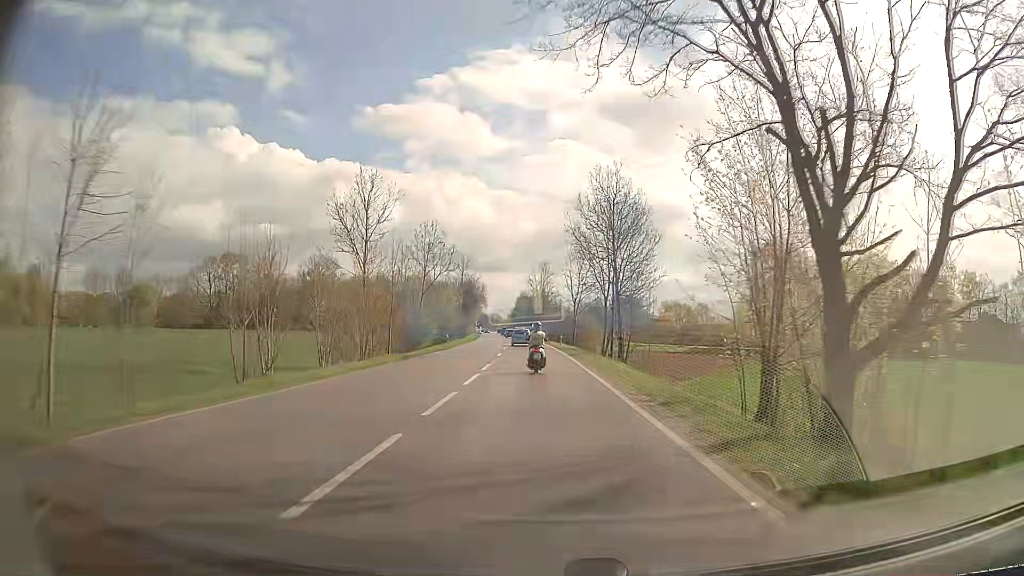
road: secondary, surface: asphalt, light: Day
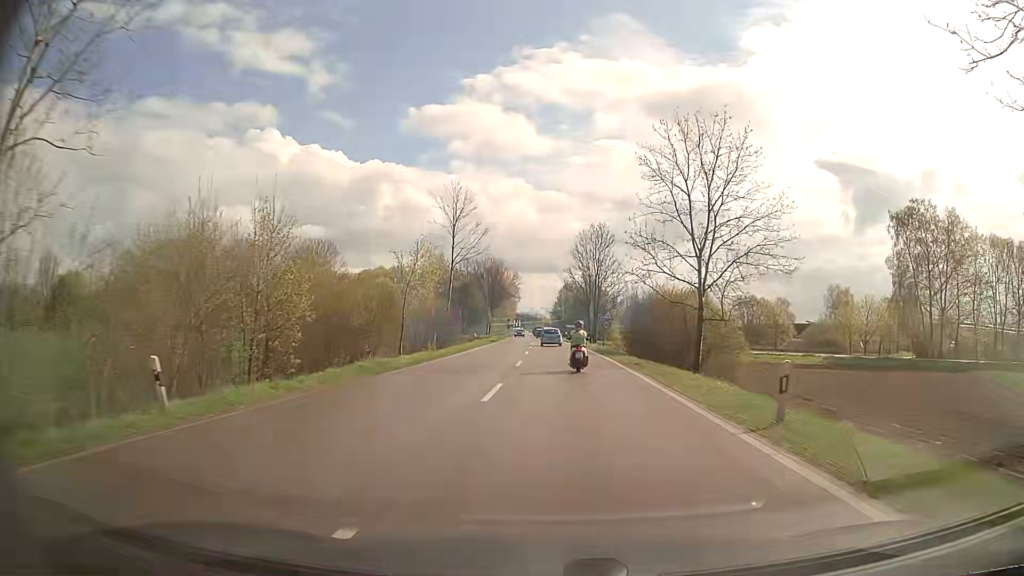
(-1.8, +46.4) m; -4°
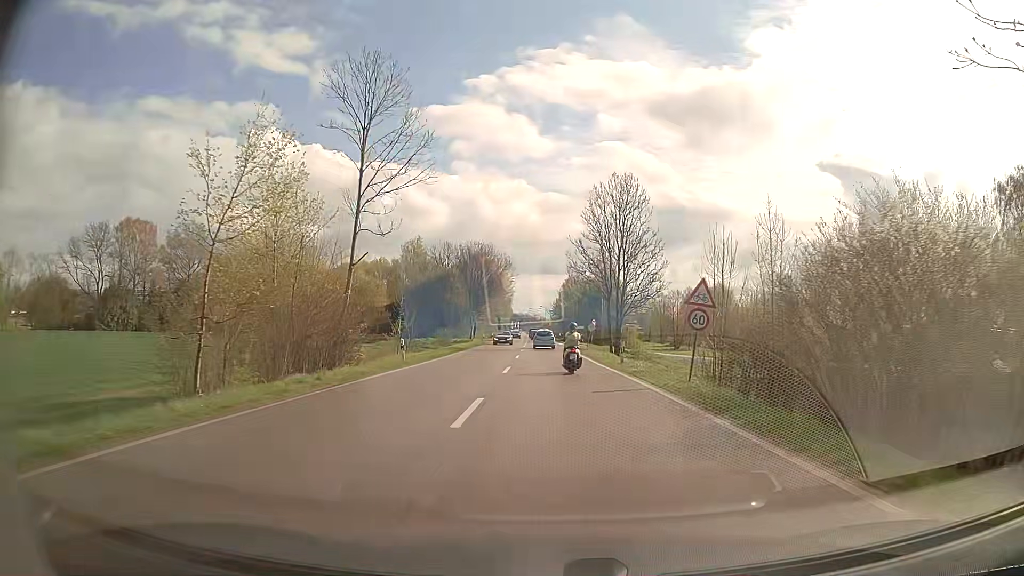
(0.0, +27.3) m; 0°
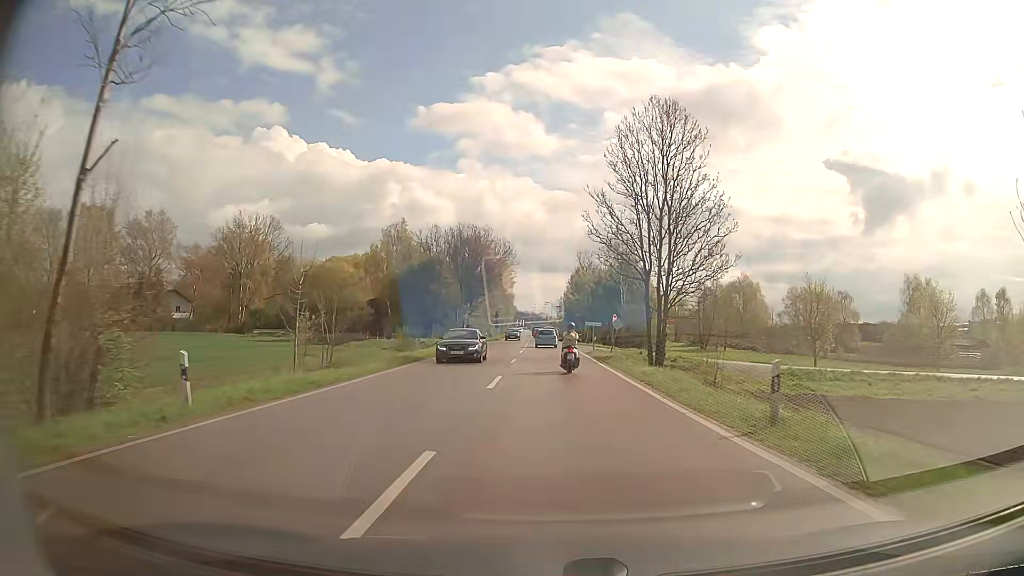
(0.0, +17.9) m; 0°
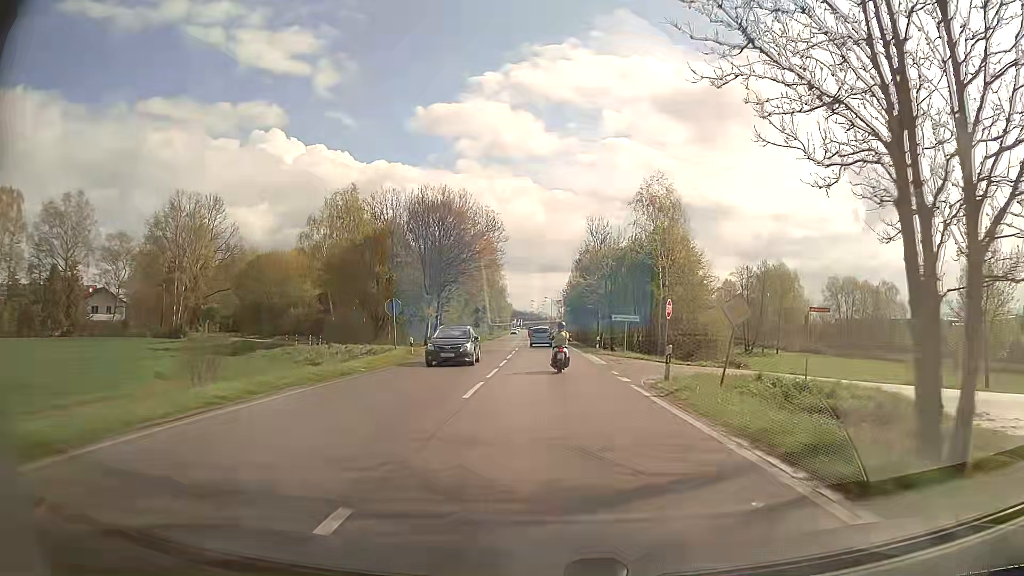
(0.0, +26.7) m; 0°
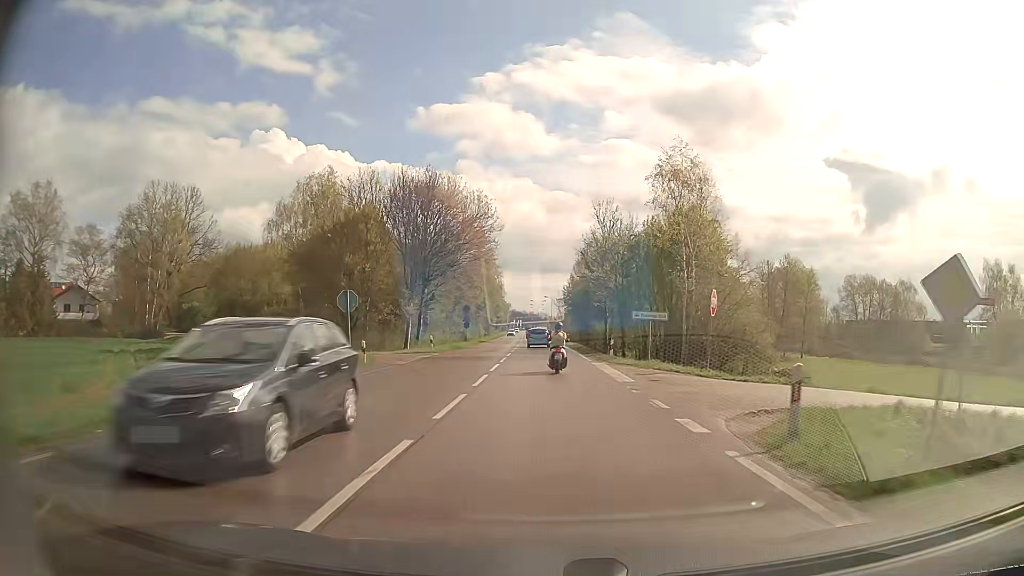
(0.0, +8.9) m; 0°
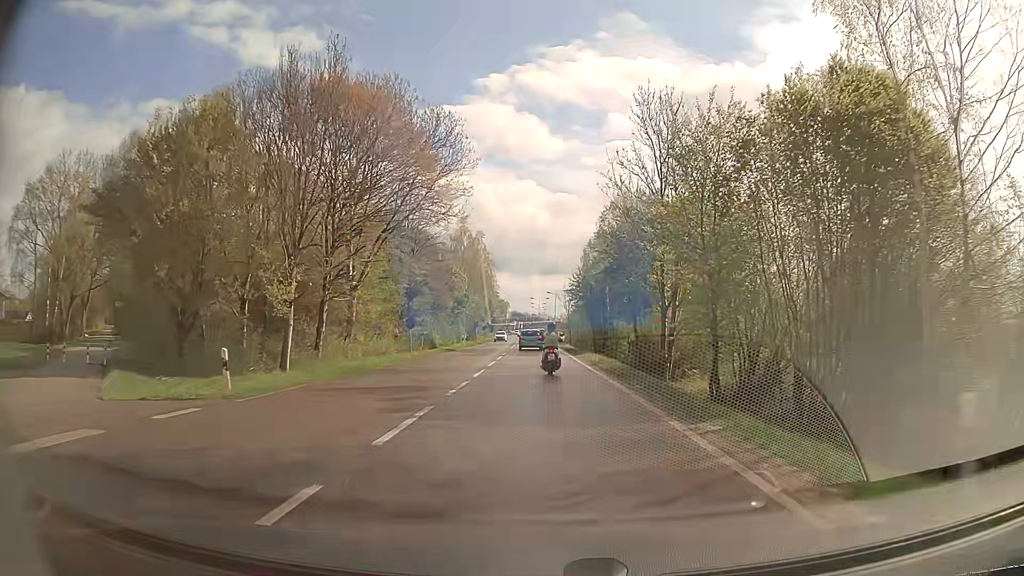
(-0.1, +26.7) m; 0°
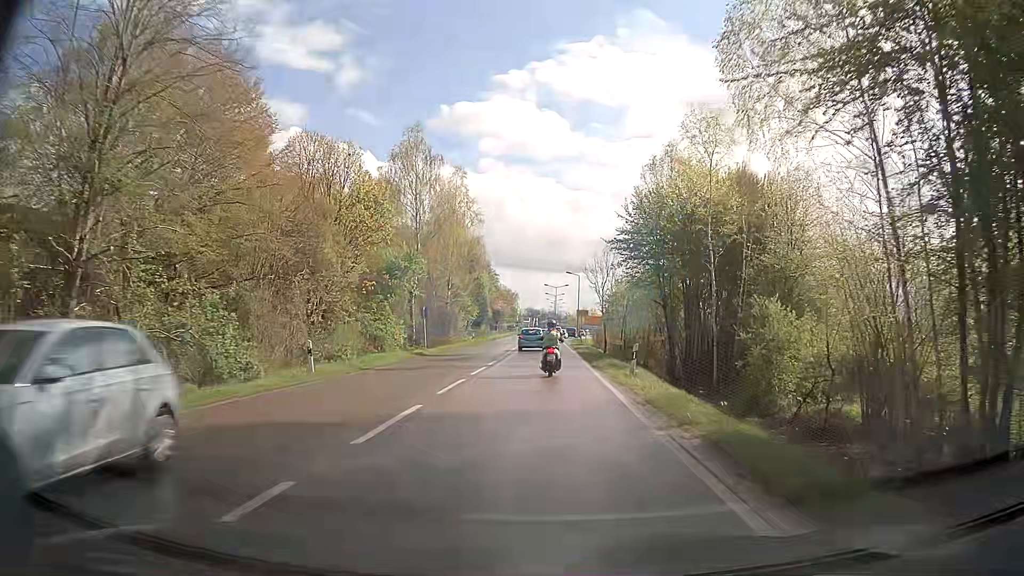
(-0.5, +42.1) m; -1°
(0, +10) (0, +20) (0, +30) (-1, +40) (-1, +50) (-1, +60) (-1, +70) (-1, +80) (0, +90) (+1, +100) m
